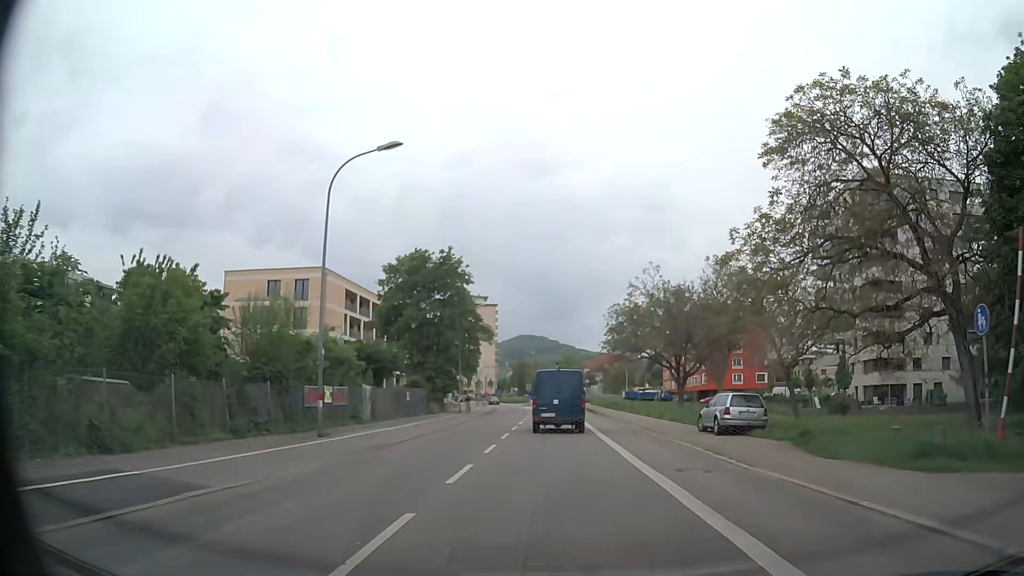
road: secondary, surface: asphalt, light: Day
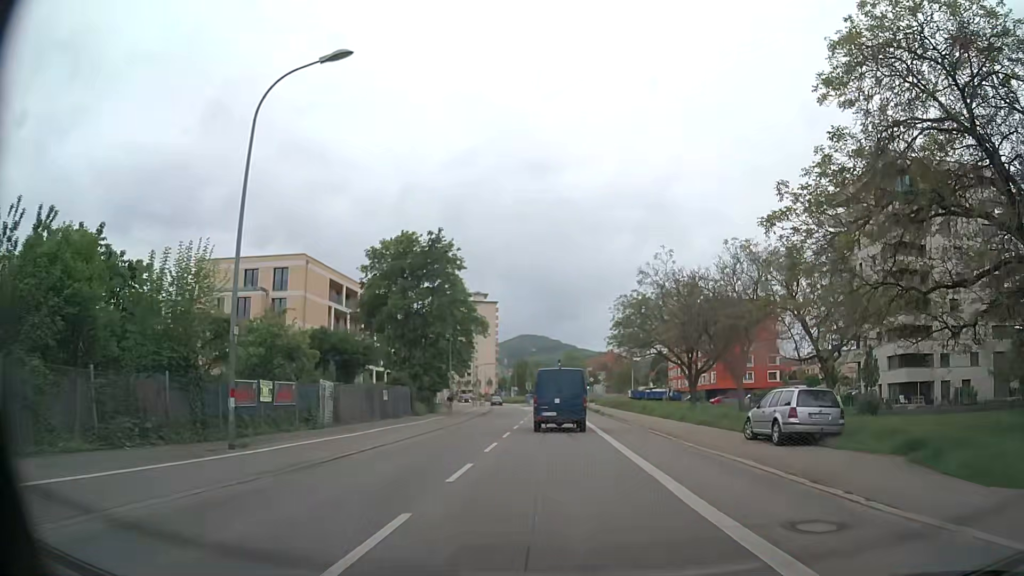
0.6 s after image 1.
(0.0, +6.1) m; 0°
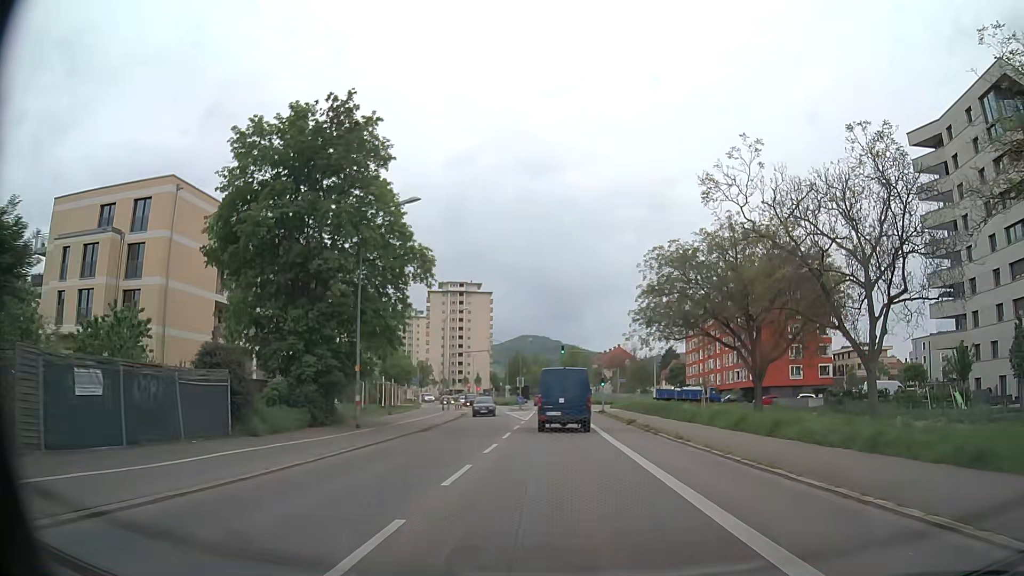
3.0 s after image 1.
(-0.1, +24.5) m; 0°
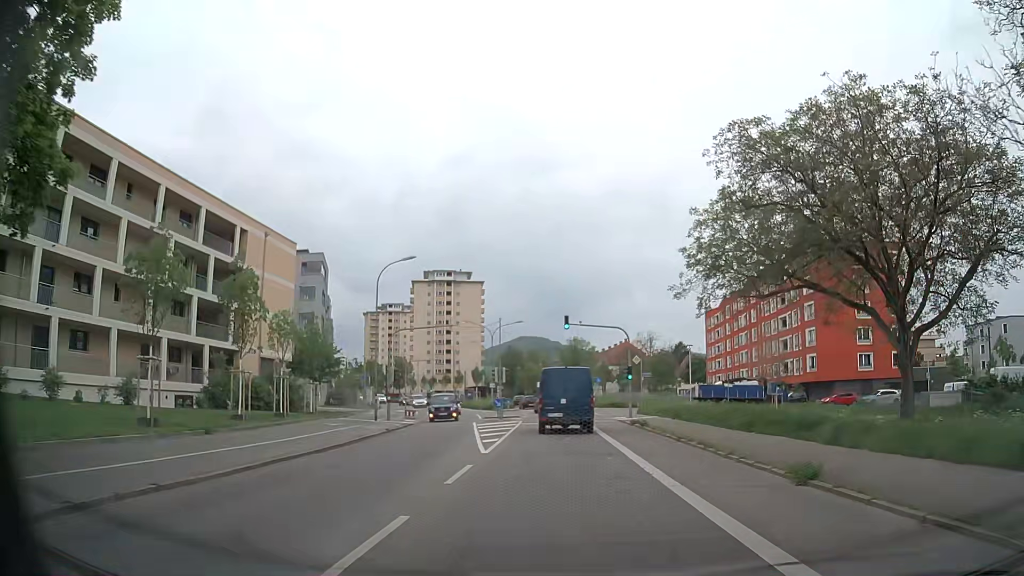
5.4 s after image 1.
(+0.2, +23.6) m; +1°
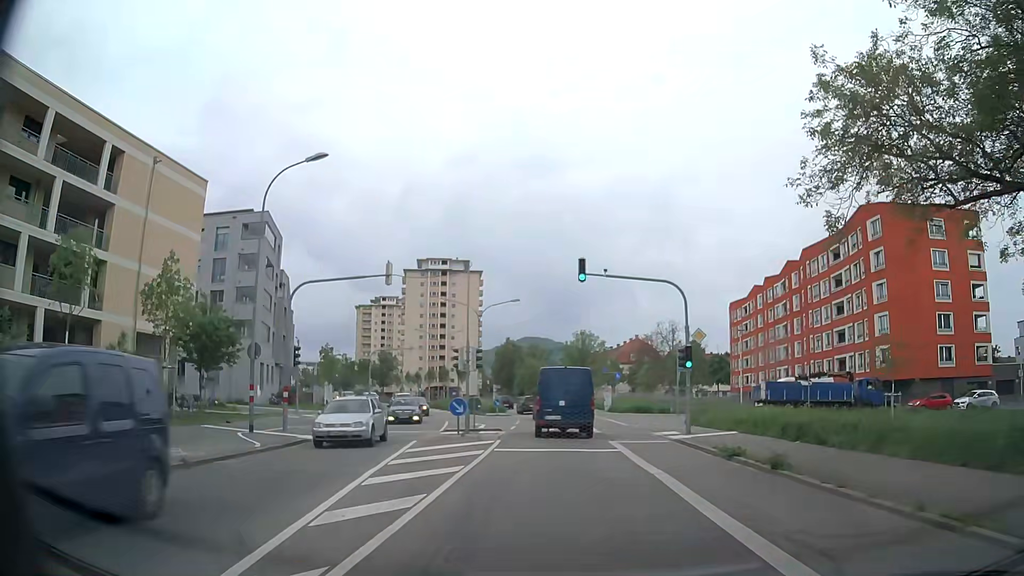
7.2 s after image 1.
(-0.1, +17.0) m; -2°
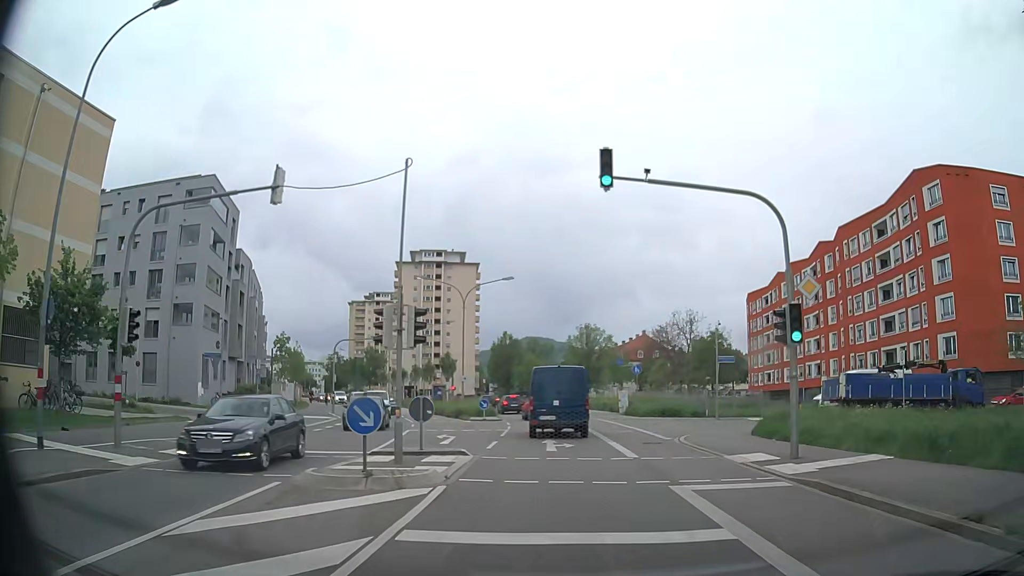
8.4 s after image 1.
(+0.2, +10.9) m; +1°
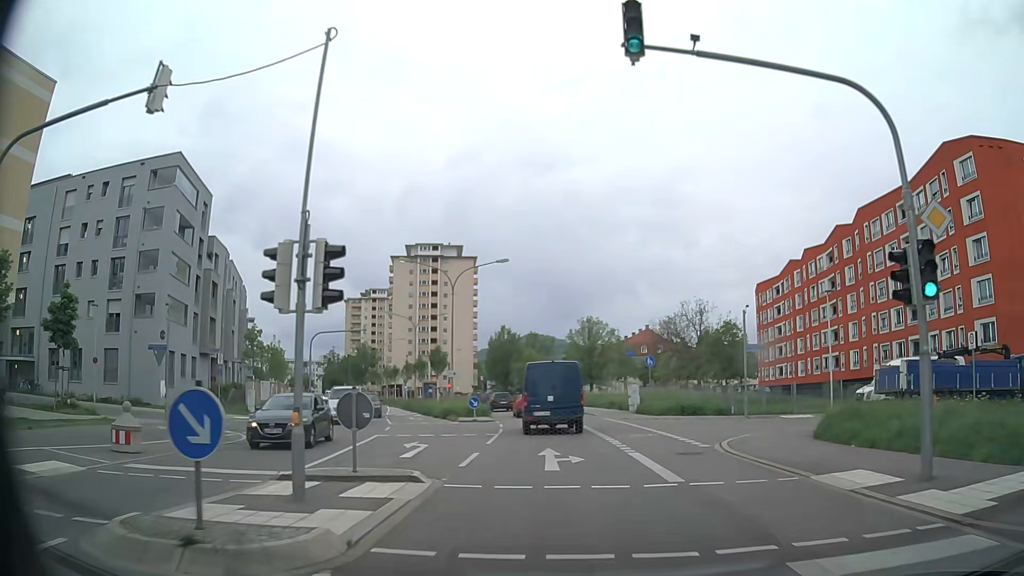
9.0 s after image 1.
(+0.1, +5.3) m; 0°
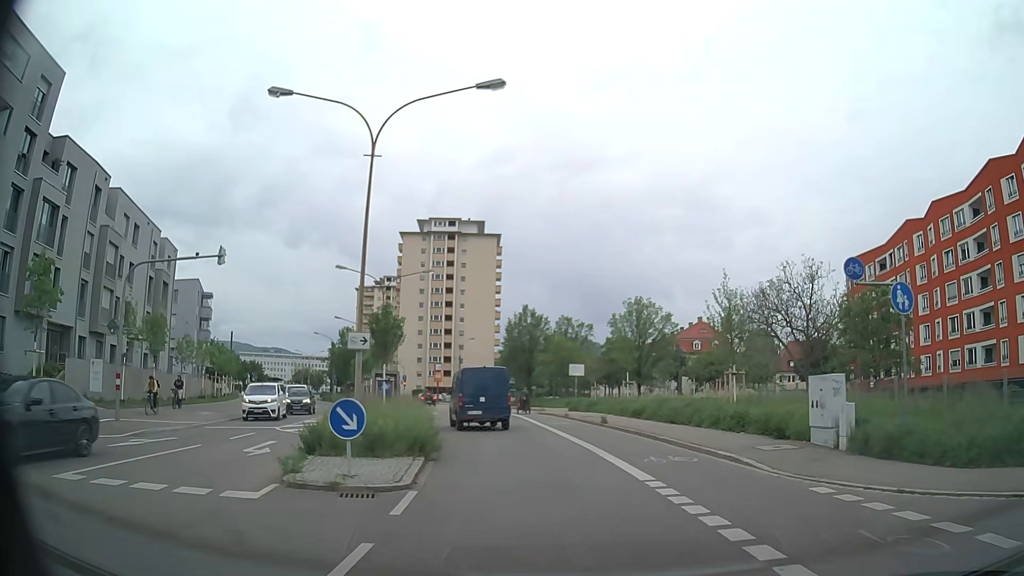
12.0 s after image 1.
(-0.4, +25.1) m; -3°
(0, +10) (-1, +20) (-2, +30) (-4, +40) (-6, +50) (-8, +59) (-11, +69) (-15, +78) (-19, +87) (-23, +96) m
